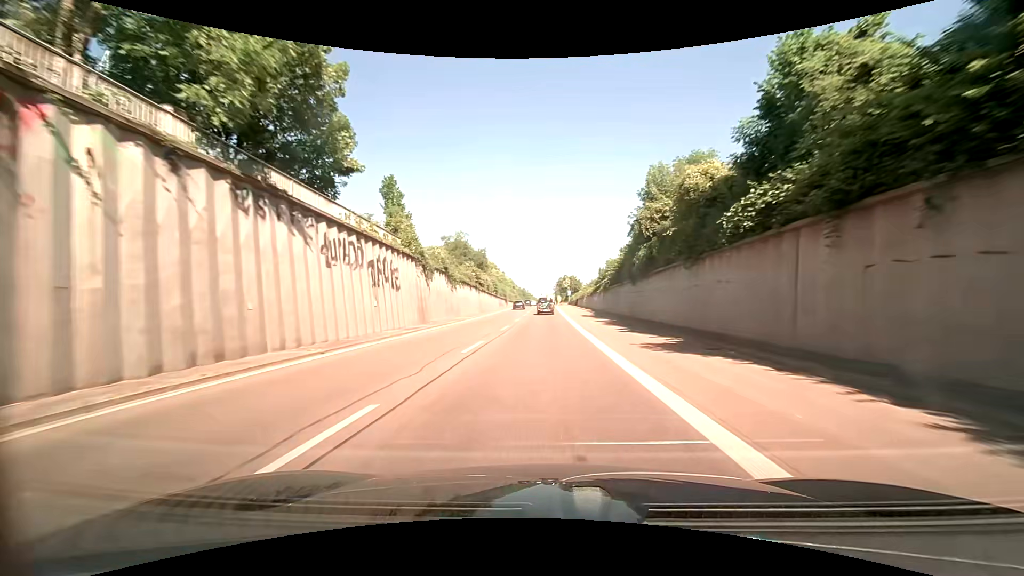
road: trunk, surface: asphalt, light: Day
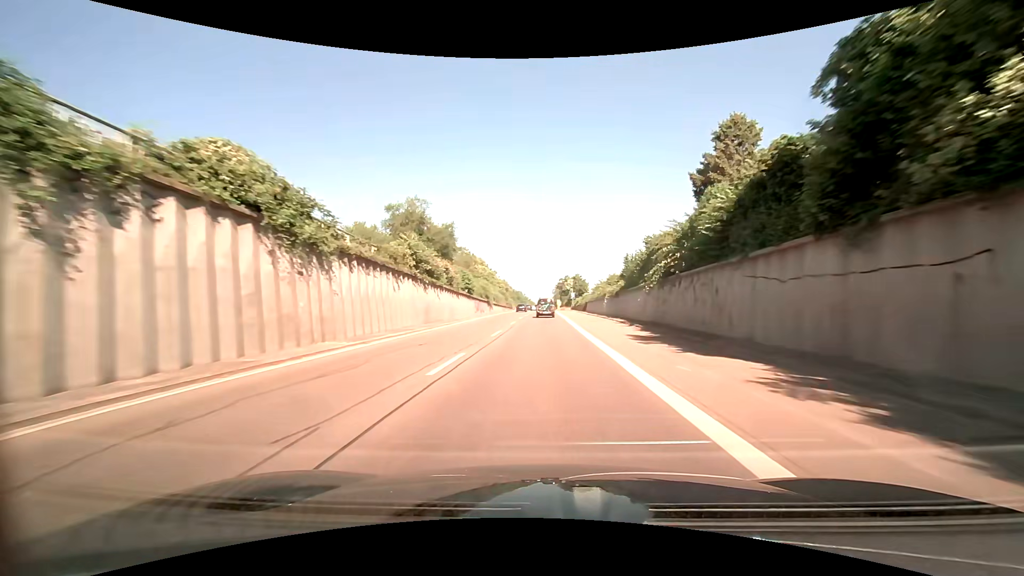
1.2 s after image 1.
(-0.2, +27.3) m; 0°
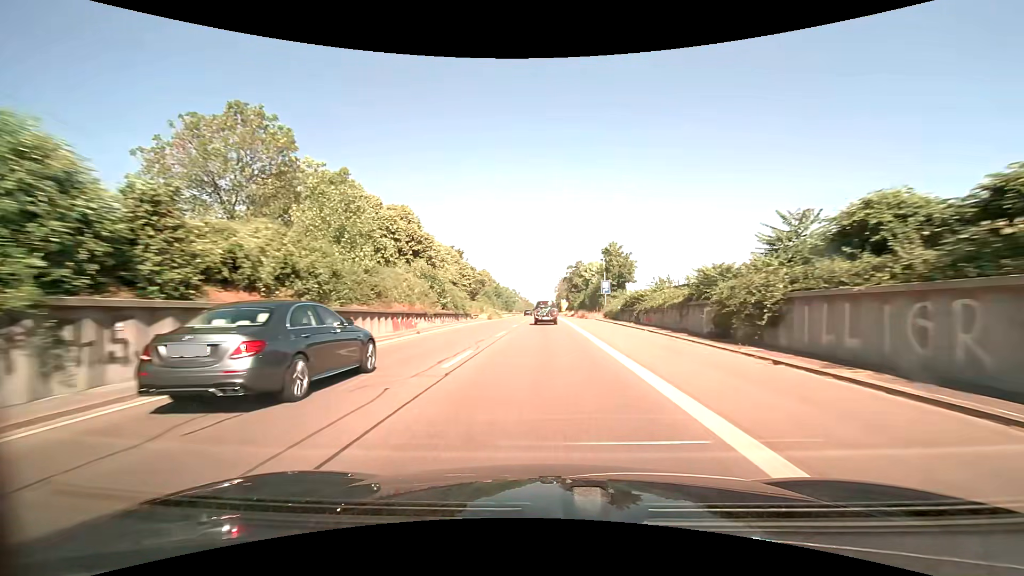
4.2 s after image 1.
(0.0, +67.5) m; 0°
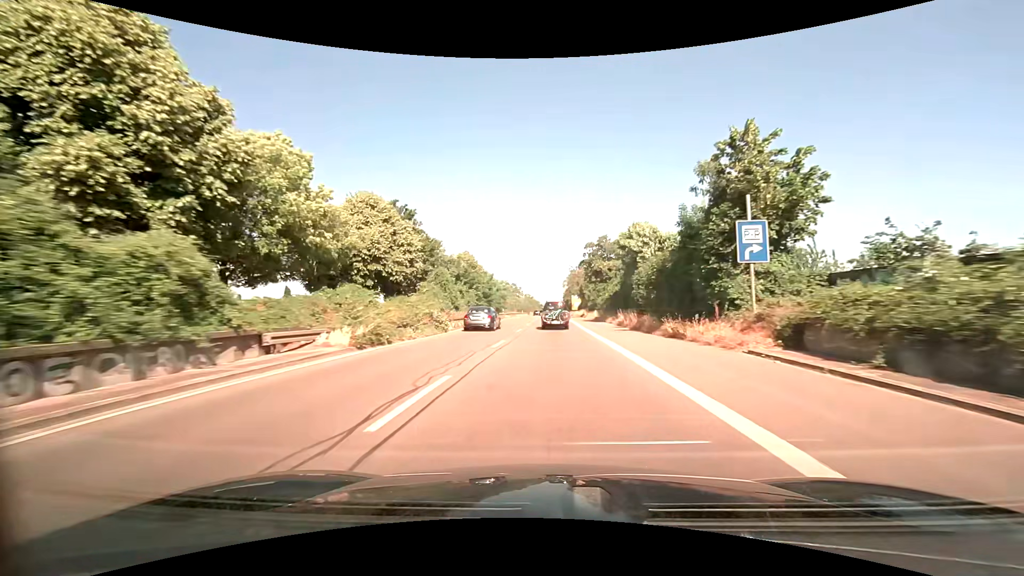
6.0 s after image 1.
(-0.1, +39.8) m; -1°
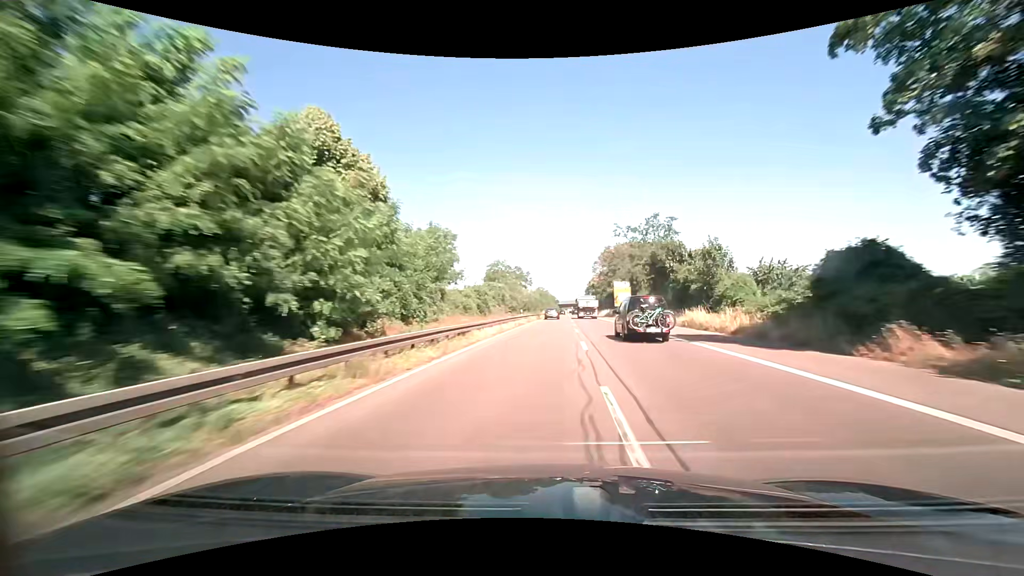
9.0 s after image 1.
(-1.7, +70.4) m; -2°
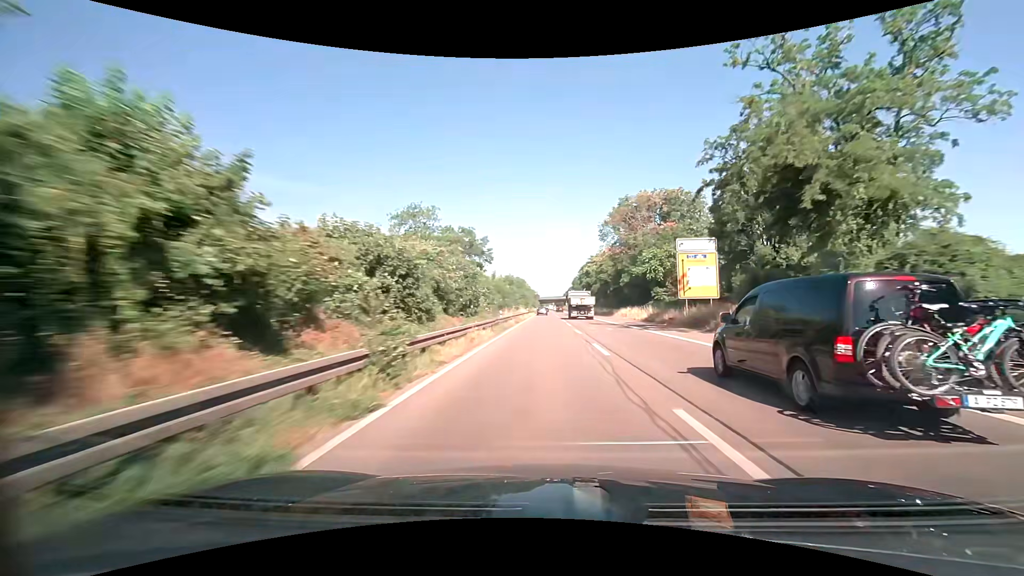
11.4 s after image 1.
(+1.6, +59.2) m; +2°
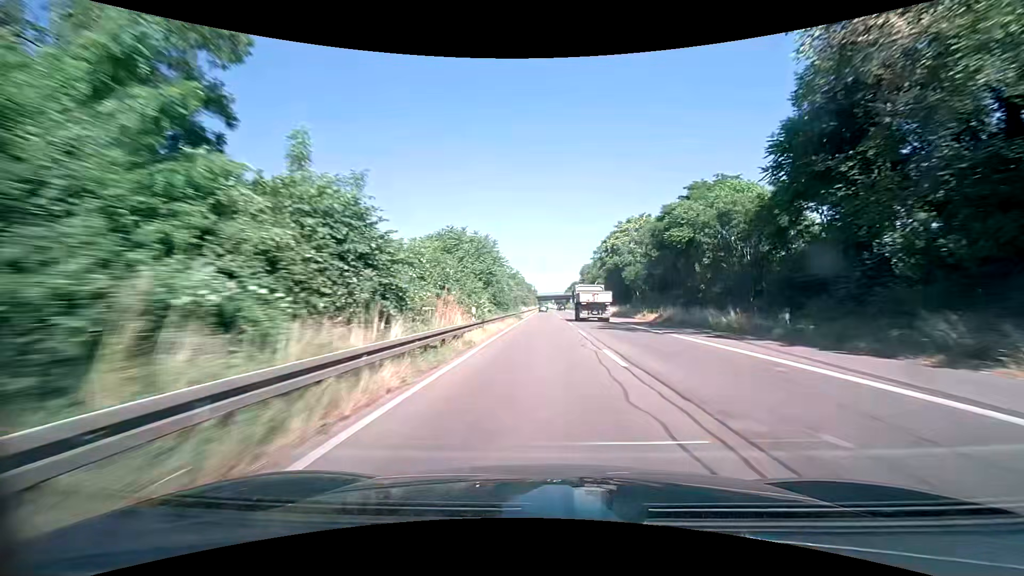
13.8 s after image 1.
(+0.1, +60.0) m; 0°
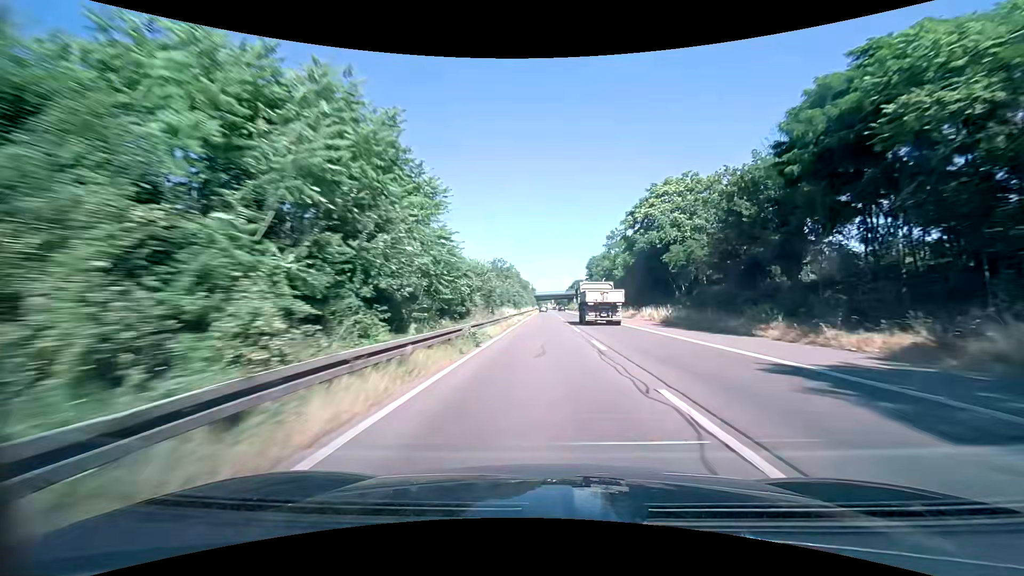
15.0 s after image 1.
(+0.1, +30.1) m; 0°
(0, +10) (0, +20) (0, +30) (0, +40) (0, +50) (0, +60) (0, +70) (0, +80) (0, +90) (0, +100) m
